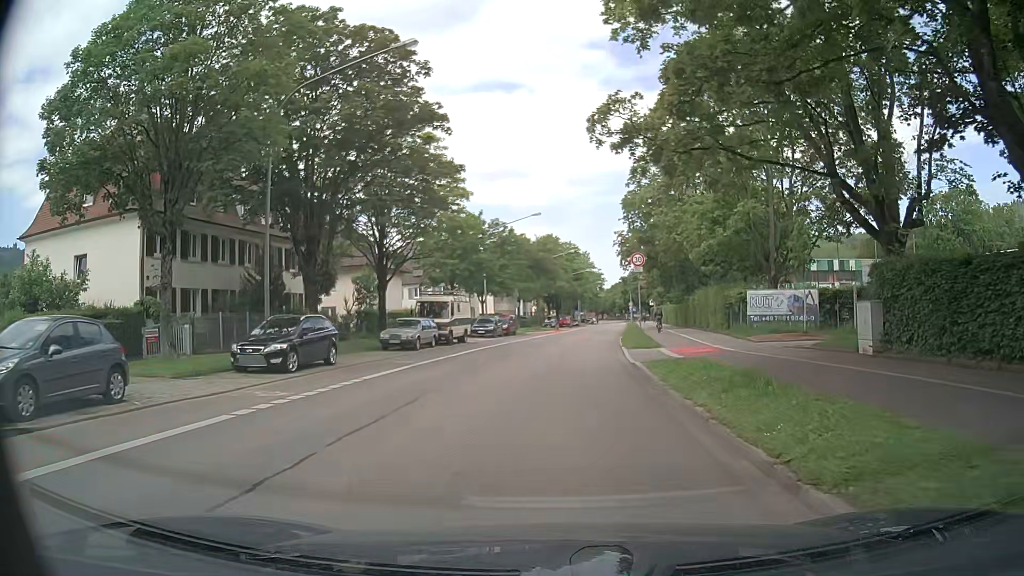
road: secondary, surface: asphalt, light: Day
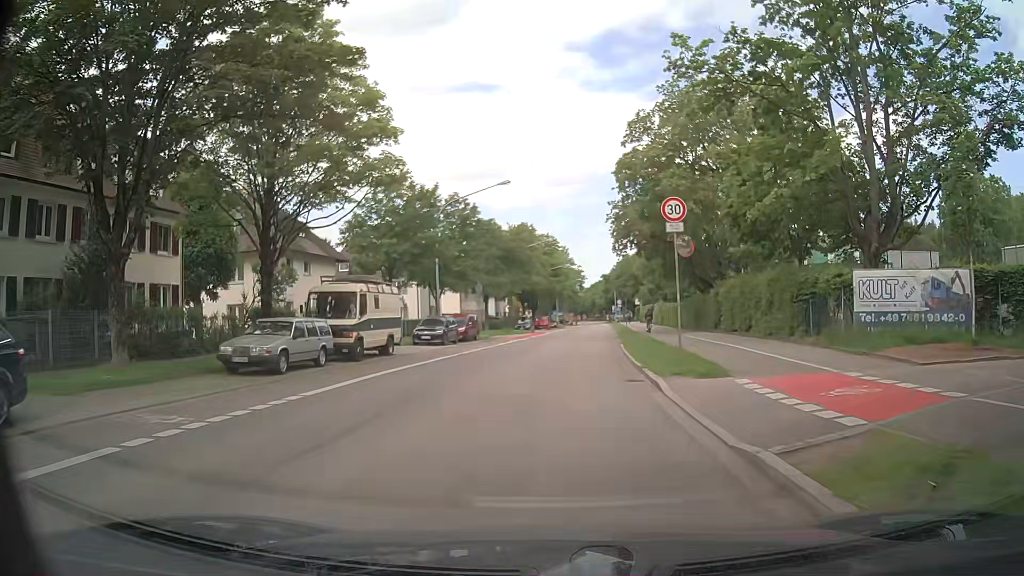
(+0.3, +13.5) m; +2°
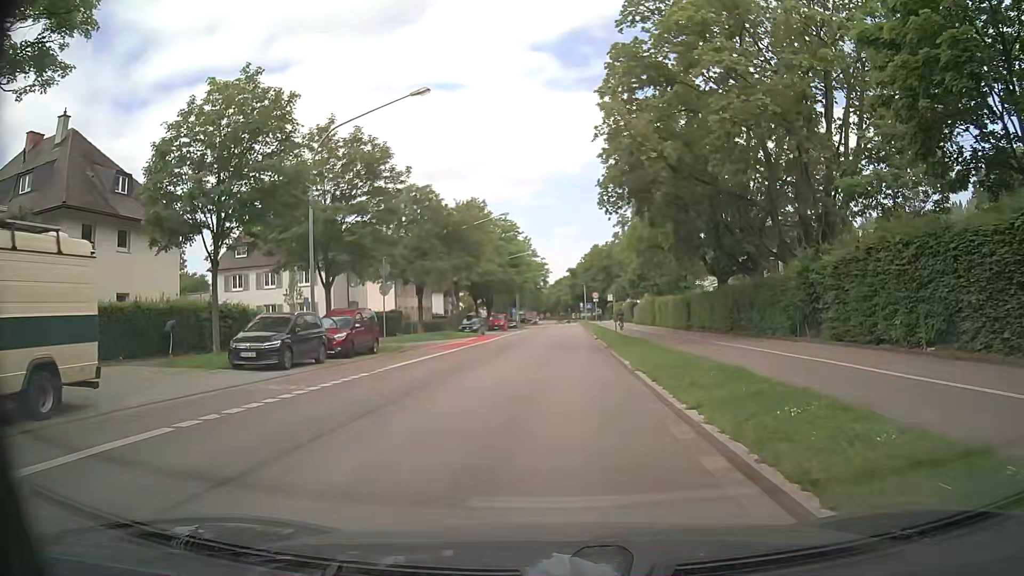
(+0.4, +18.0) m; +3°
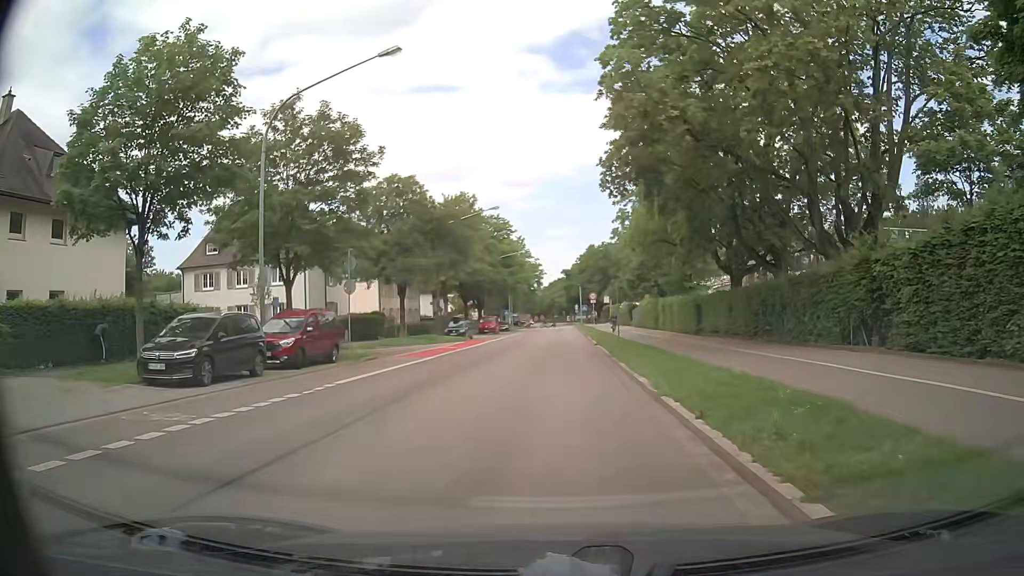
(0.0, +4.5) m; +1°
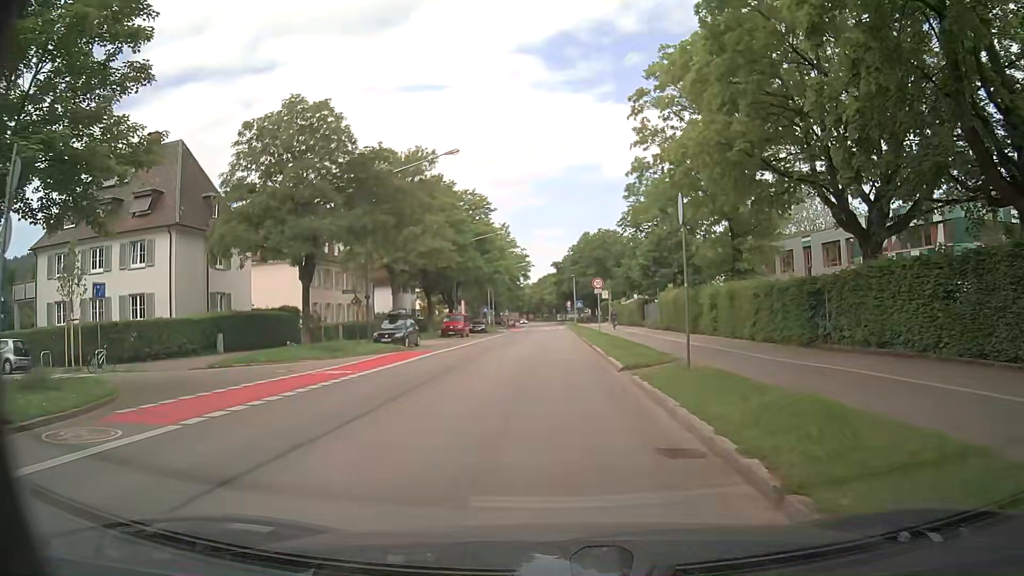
(+0.1, +17.9) m; 0°
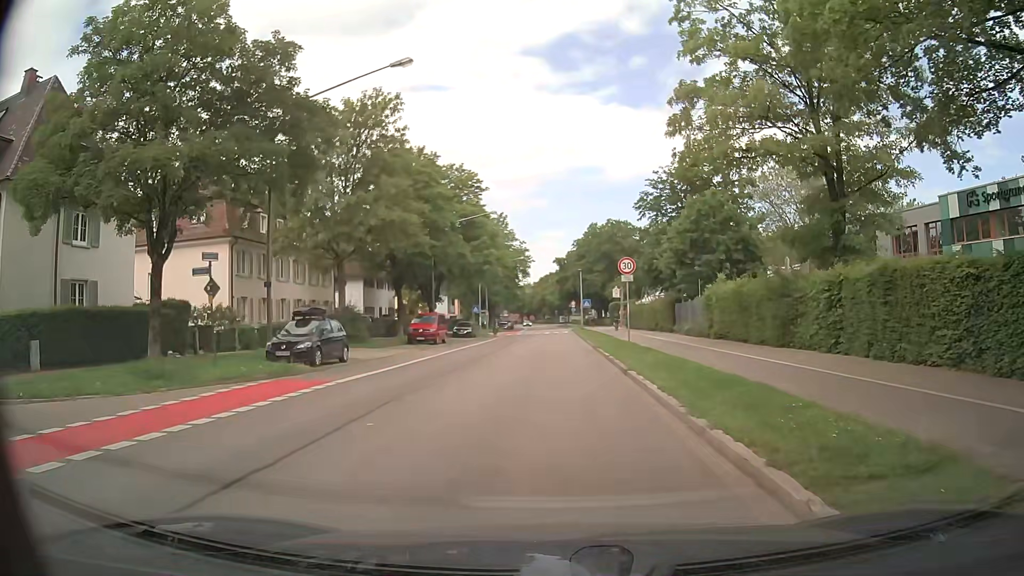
(0.0, +13.4) m; 0°
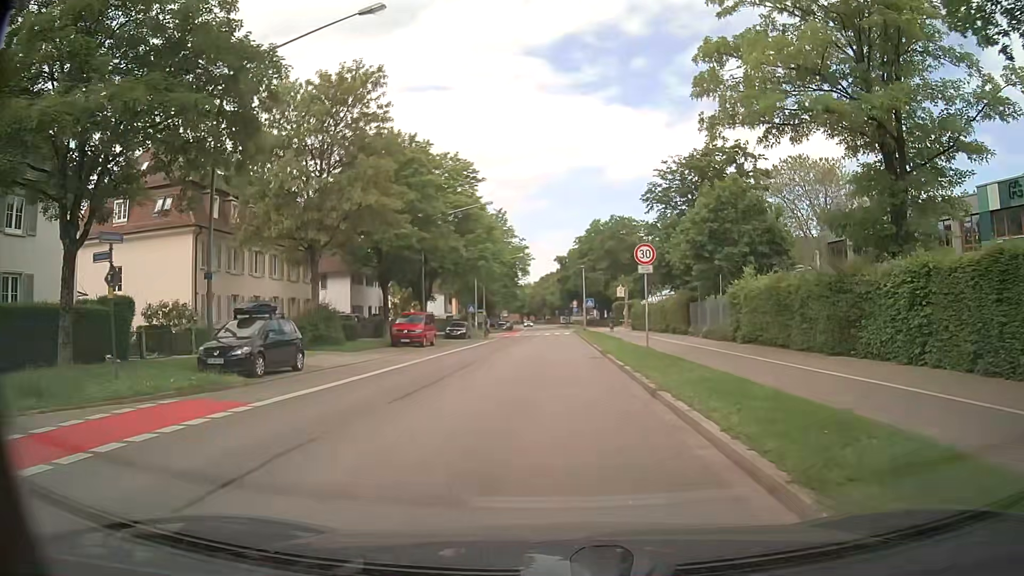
(0.0, +4.5) m; 0°
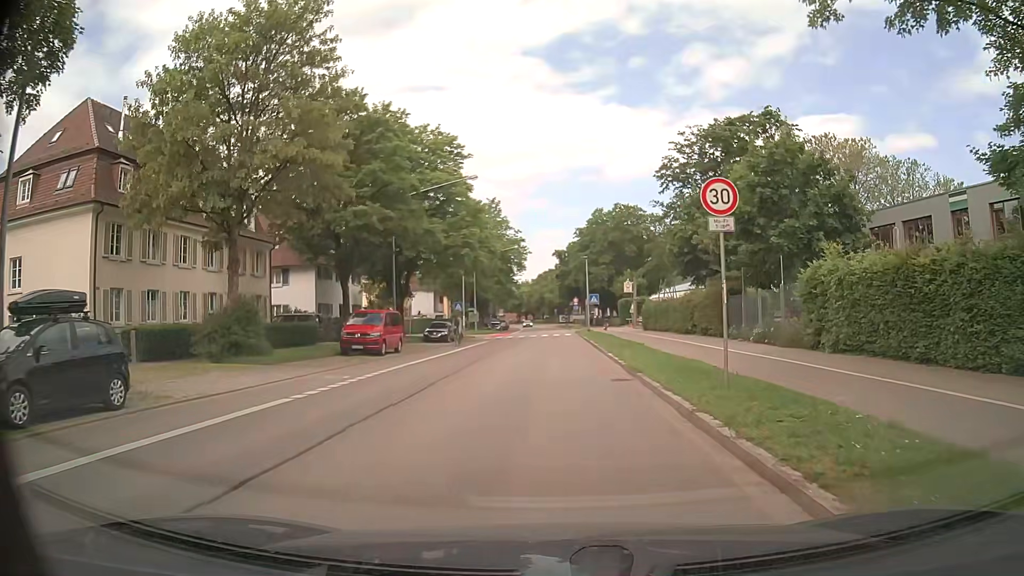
(+0.1, +8.9) m; +1°
(0, +10) (0, +20) (0, +30) (0, +40) (0, +50) (0, +60) (0, +70) (0, +80) (0, +90) (0, +100) m
